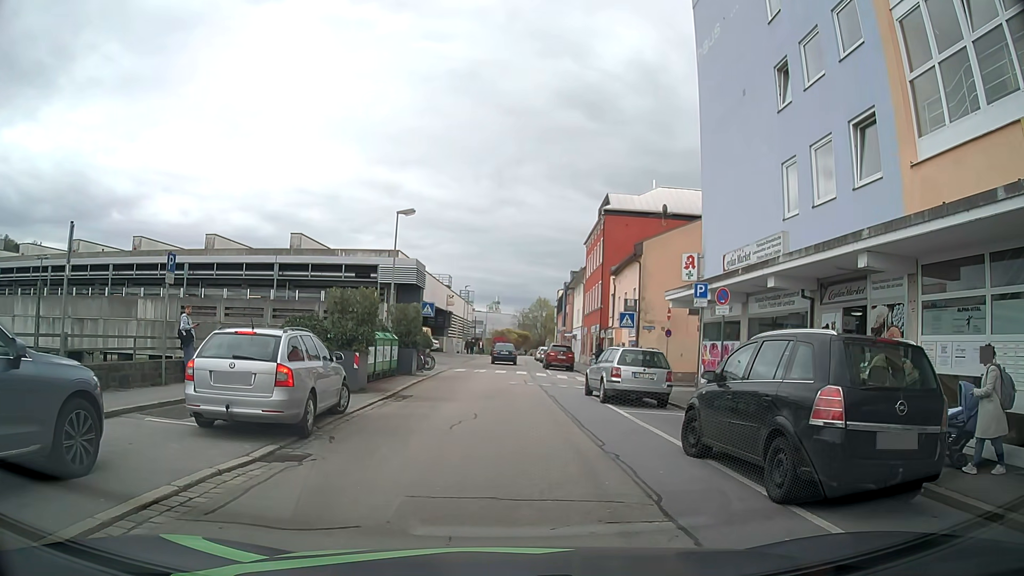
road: residential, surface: asphalt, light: Day
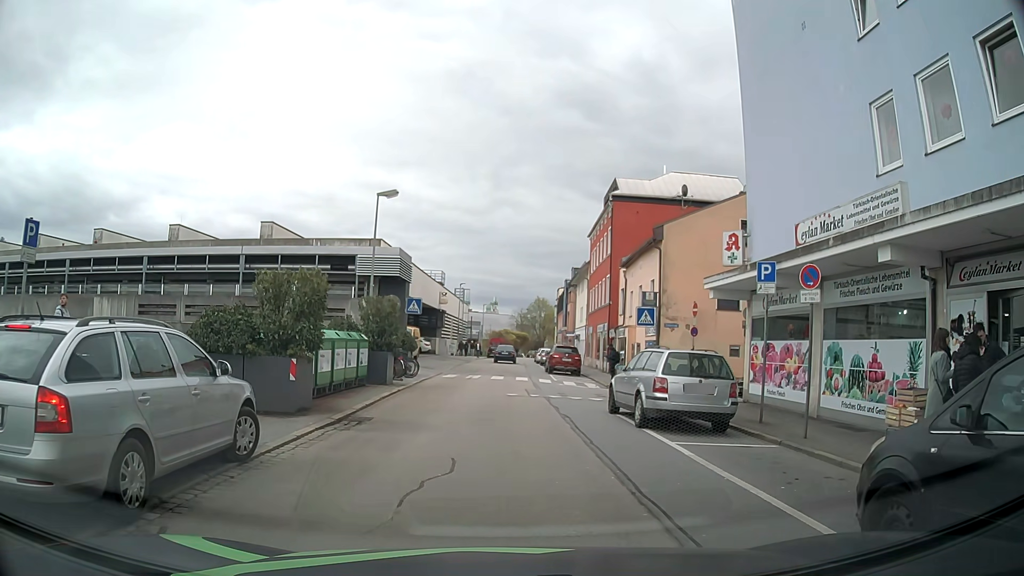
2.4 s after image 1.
(+0.2, +5.0) m; +2°
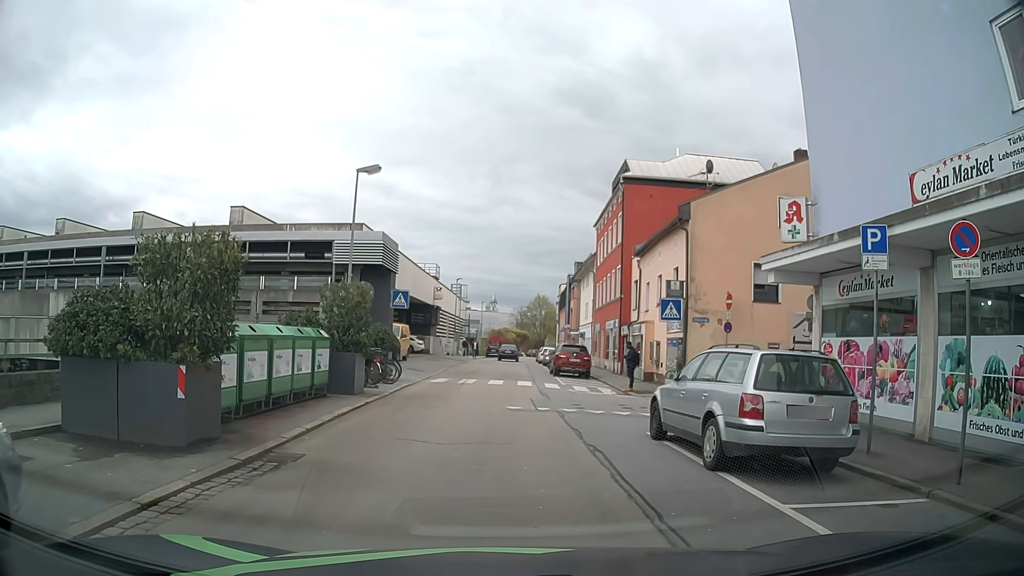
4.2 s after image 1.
(0.0, +4.4) m; 0°
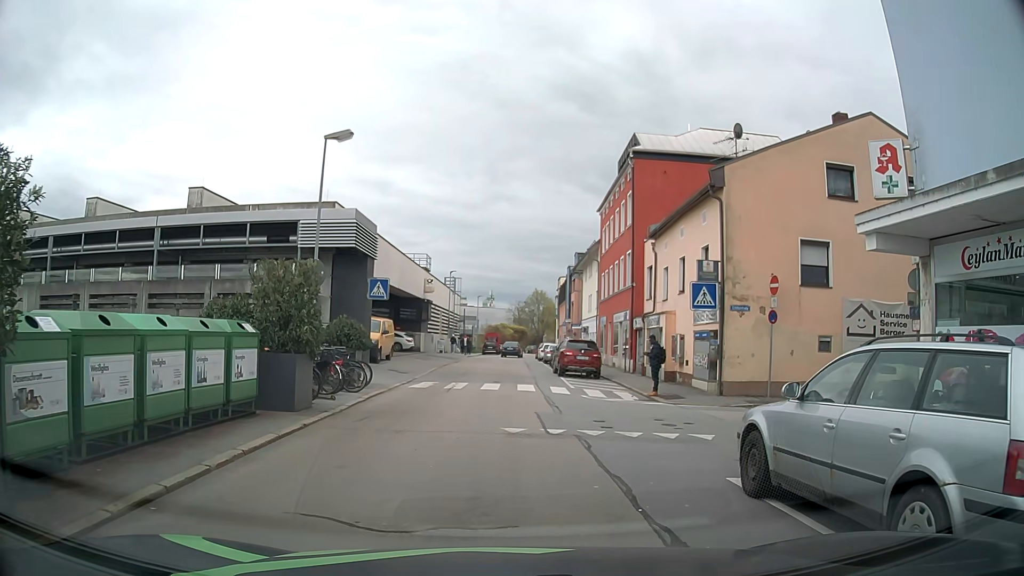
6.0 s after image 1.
(+0.1, +4.4) m; +2°
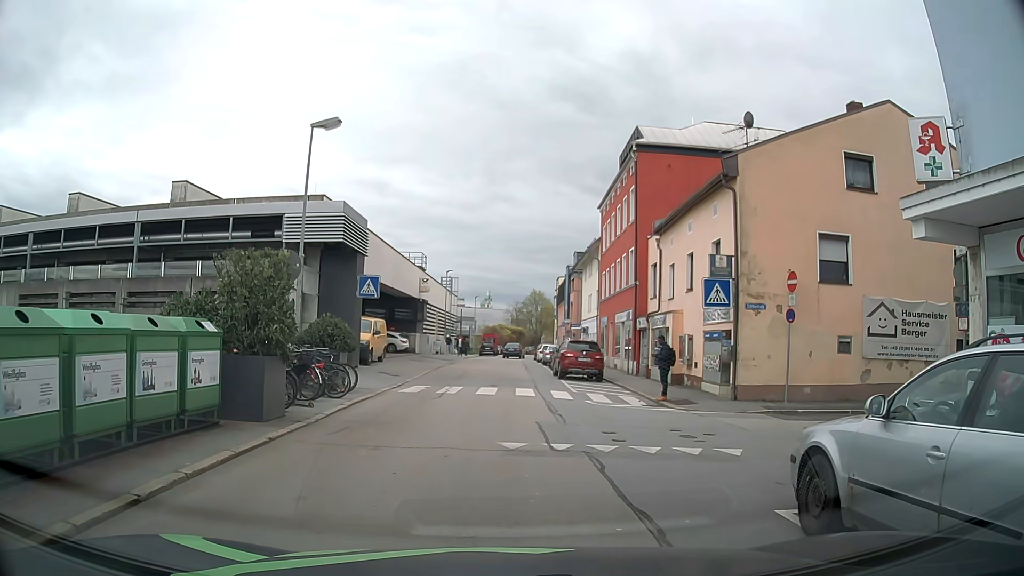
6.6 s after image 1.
(0.0, +1.5) m; +1°
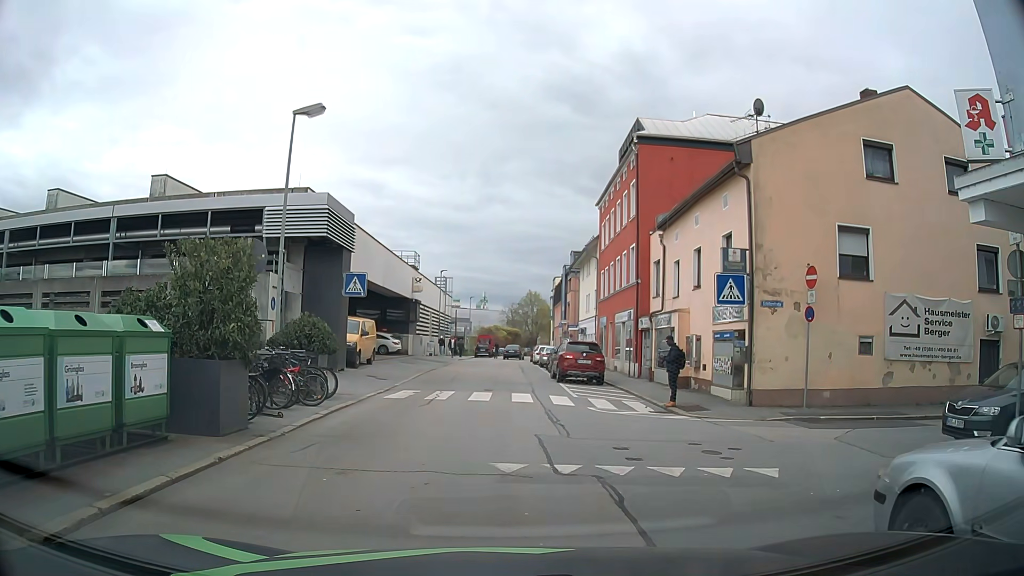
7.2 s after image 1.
(0.0, +1.5) m; 0°
